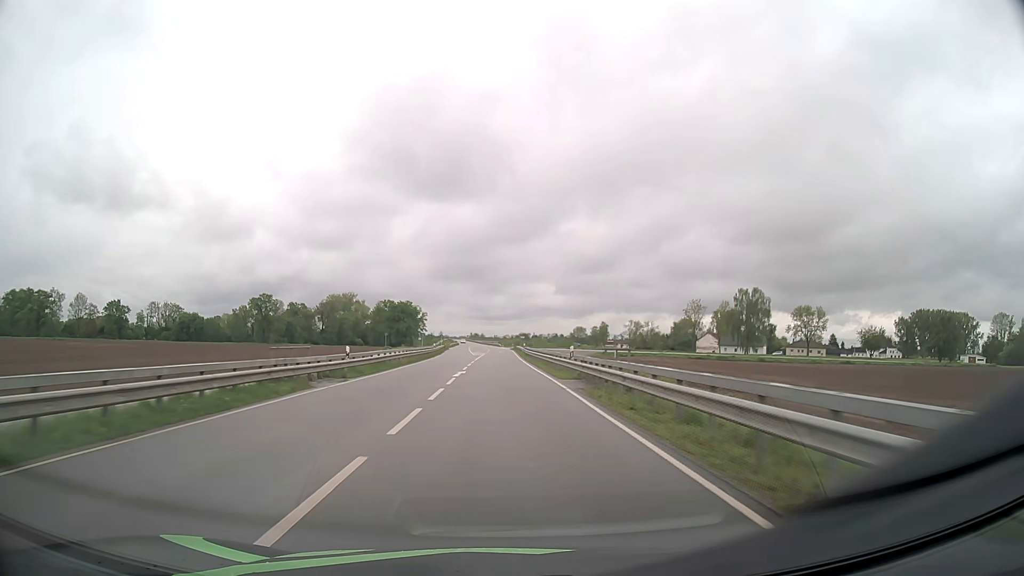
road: secondary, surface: asphalt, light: Day
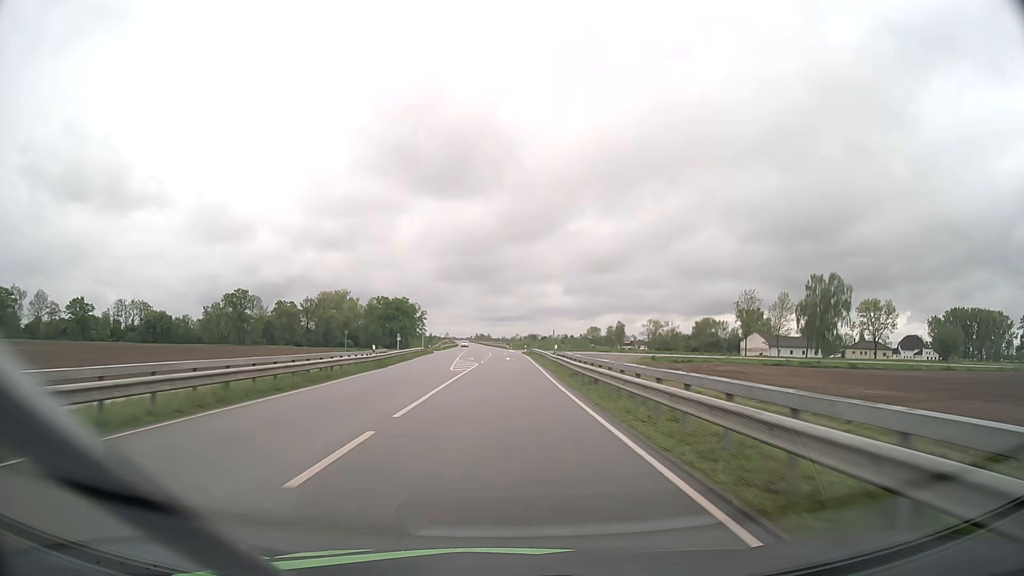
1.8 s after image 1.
(-0.2, +39.8) m; -1°
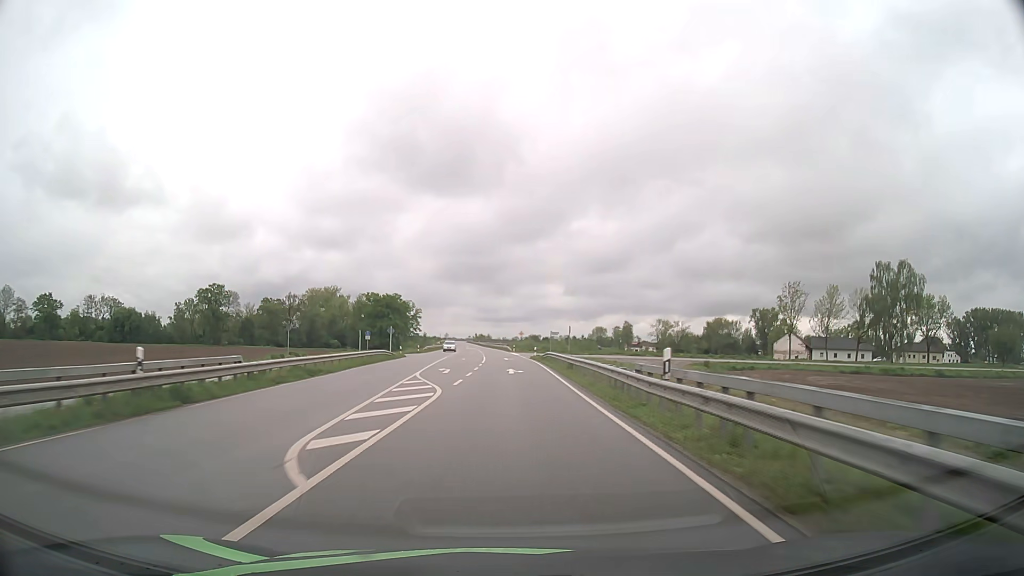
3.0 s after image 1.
(-0.1, +26.3) m; 0°
(0, +10) (0, +20) (0, +30) (0, +40) (0, +50) (0, +60) (-1, +70) (-1, +80) (-2, +90) (-2, +100) m
